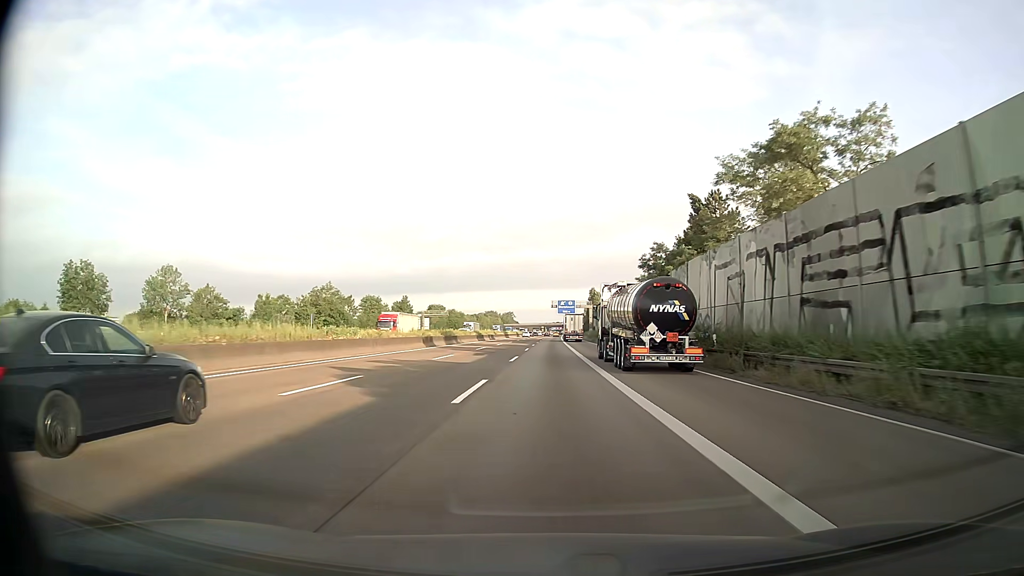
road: motorway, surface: asphalt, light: Day
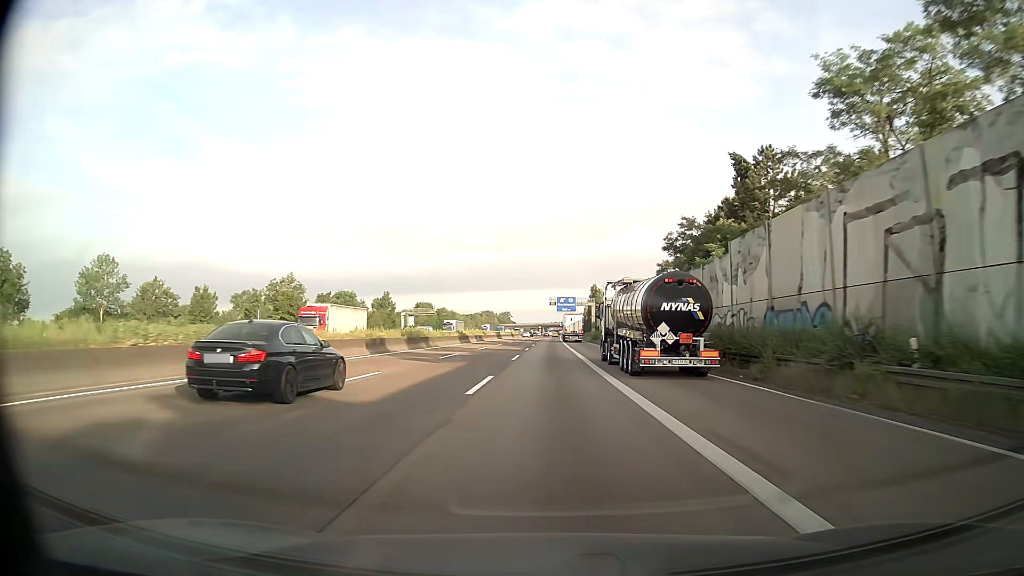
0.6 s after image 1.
(0.0, +16.2) m; 0°
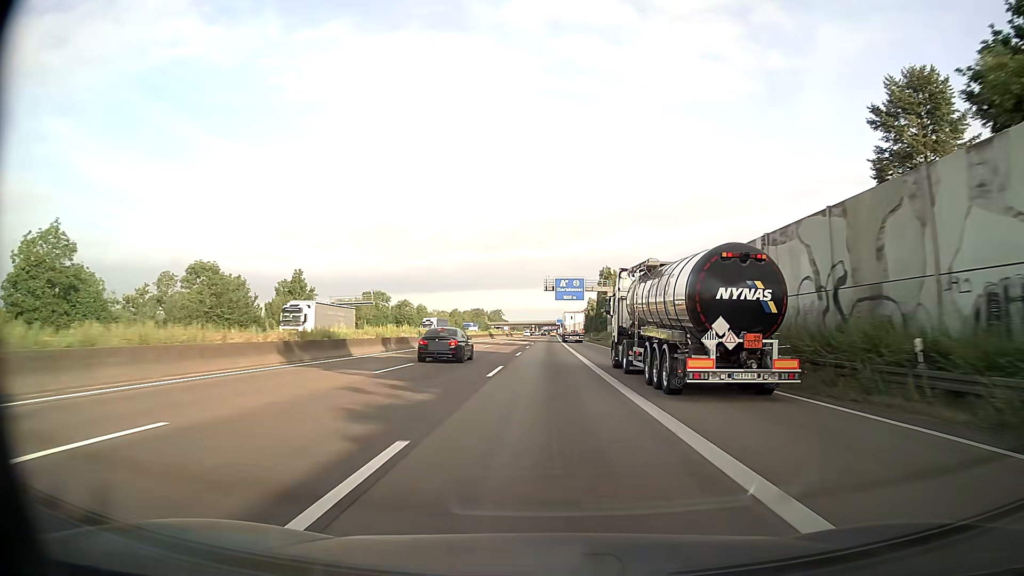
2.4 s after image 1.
(+0.2, +48.5) m; +1°
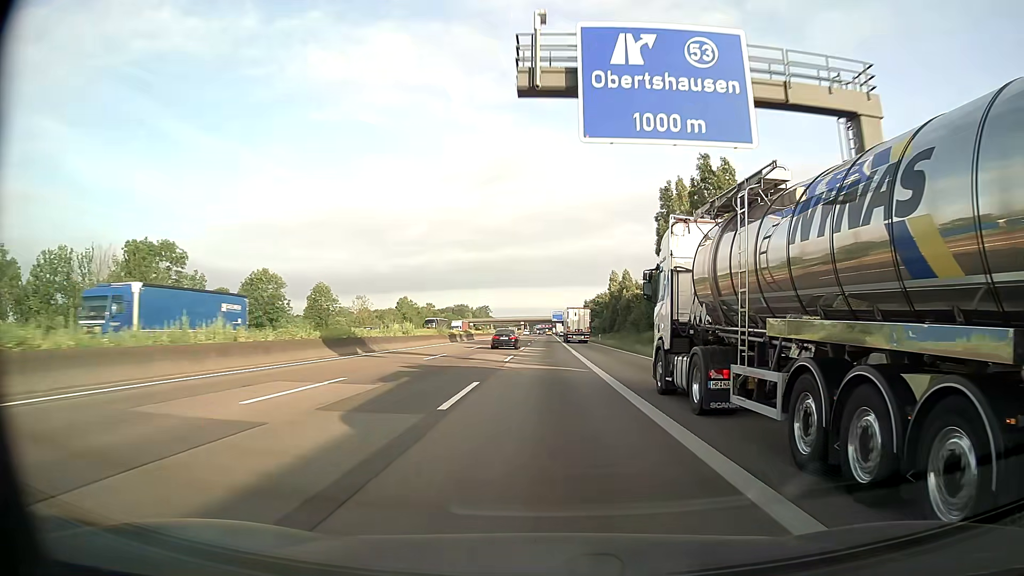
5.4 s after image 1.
(+0.3, +80.9) m; +1°
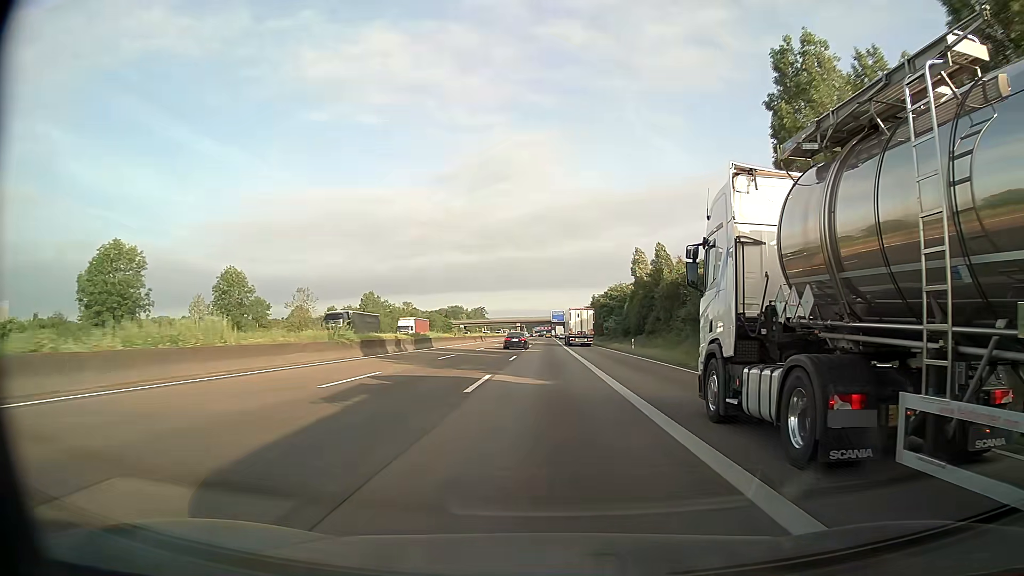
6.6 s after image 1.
(0.0, +32.4) m; 0°
(0, +10) (0, +20) (0, +30) (0, +40) (0, +50) (0, +60) (0, +70) (0, +80) (0, +90) (0, +100) m
